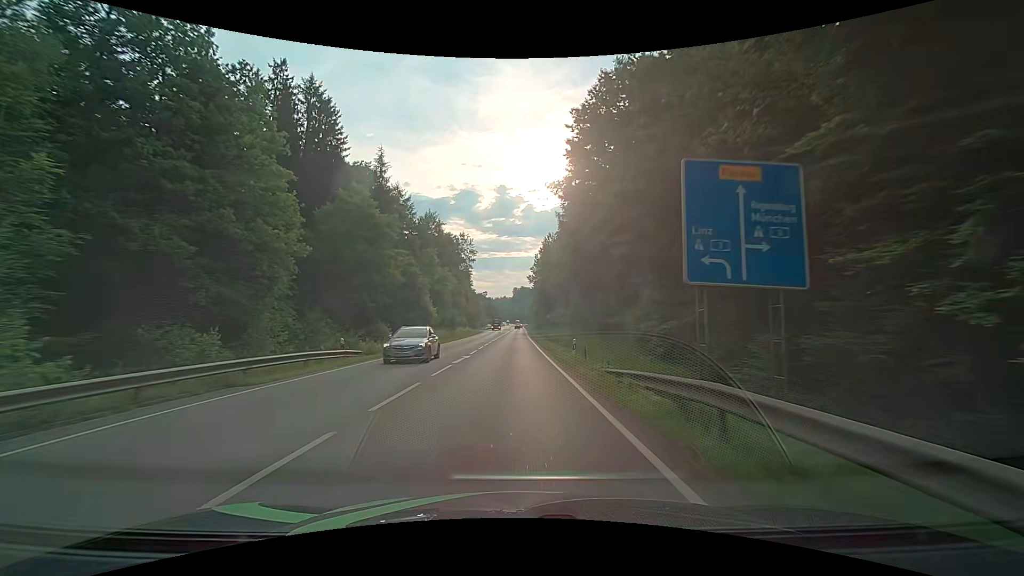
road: secondary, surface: asphalt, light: Day
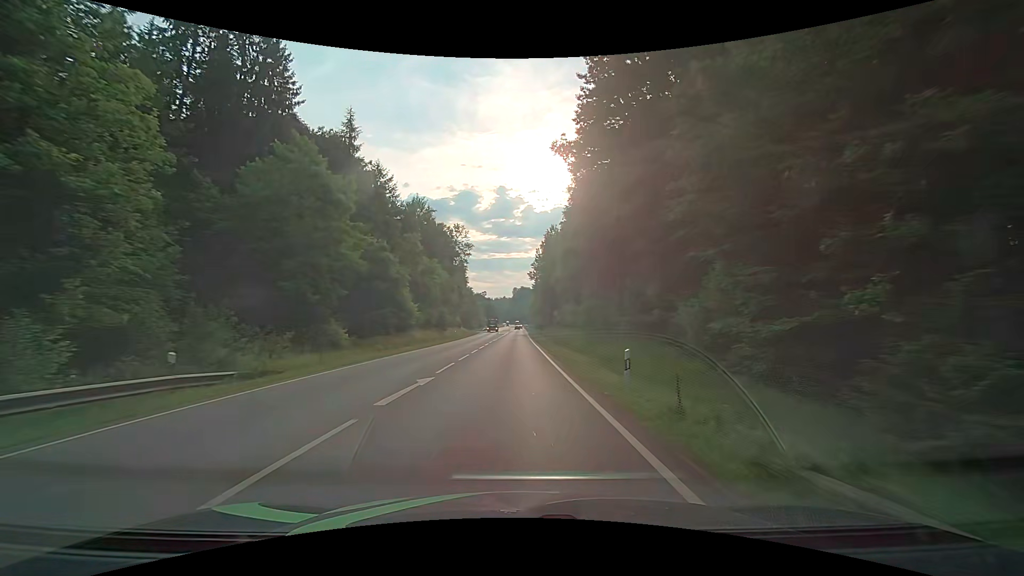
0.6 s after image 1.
(0.0, +10.9) m; 0°
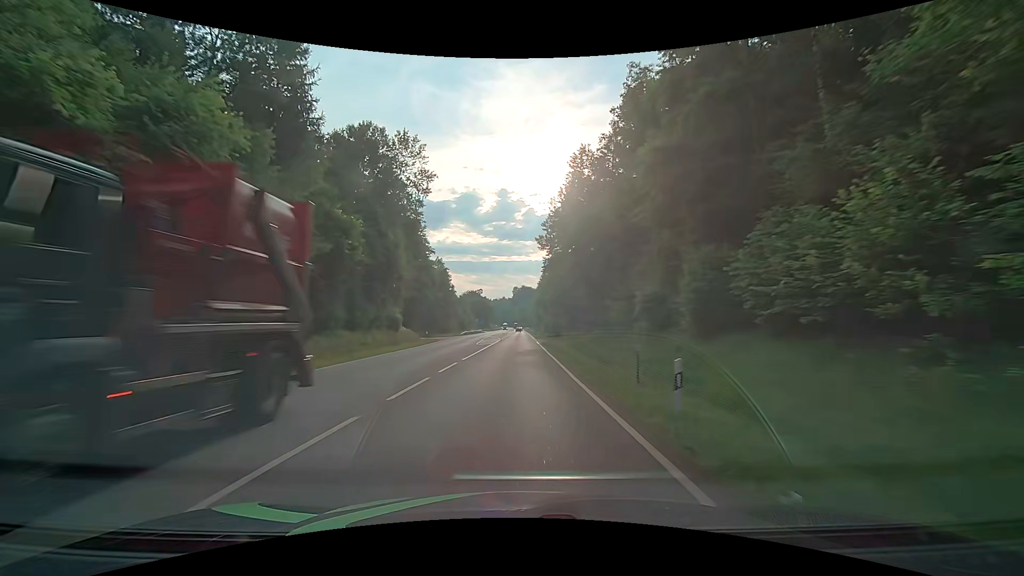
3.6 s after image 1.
(+0.1, +54.0) m; 0°
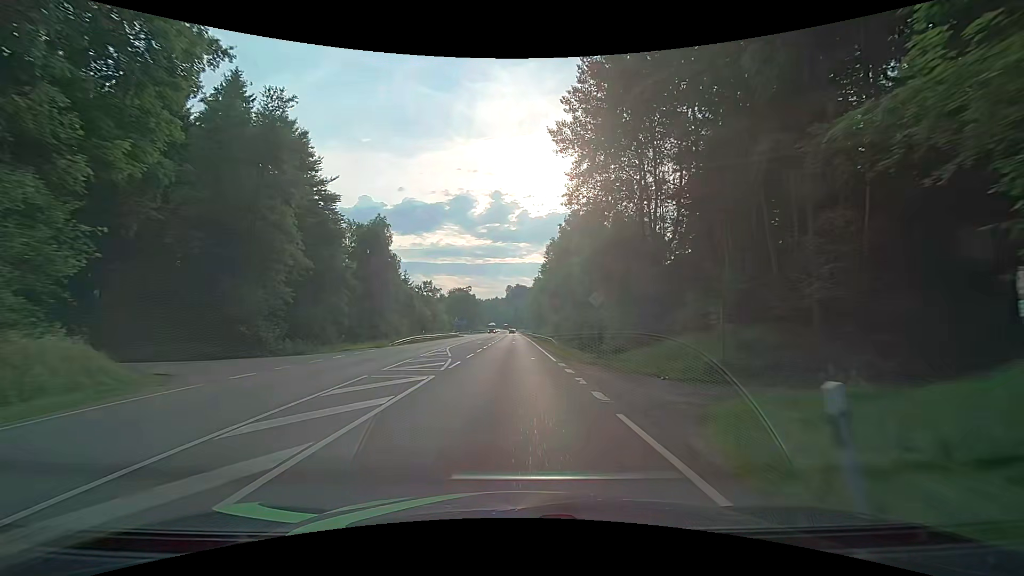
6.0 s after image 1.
(+0.4, +42.9) m; +1°
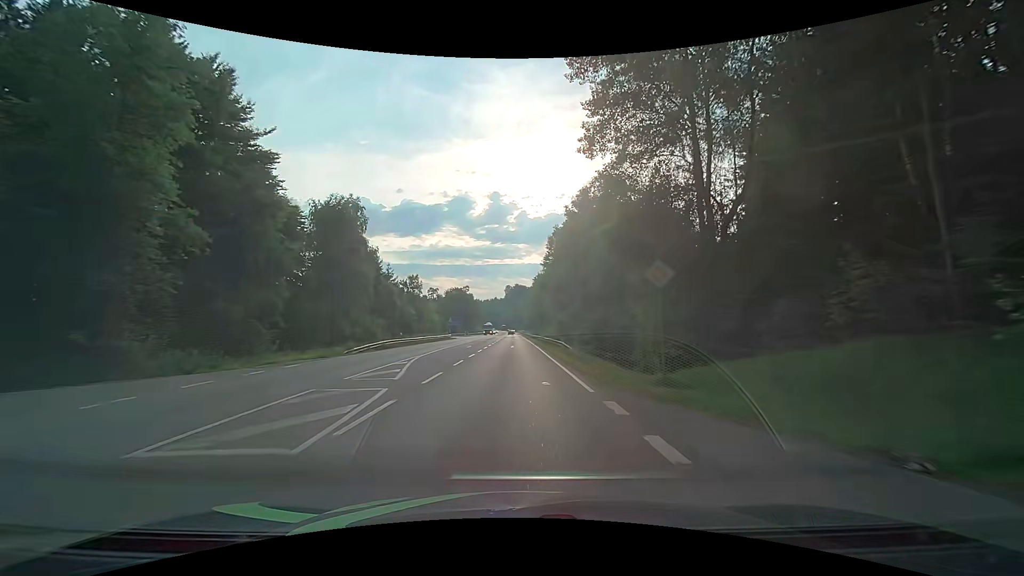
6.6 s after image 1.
(0.0, +10.7) m; 0°
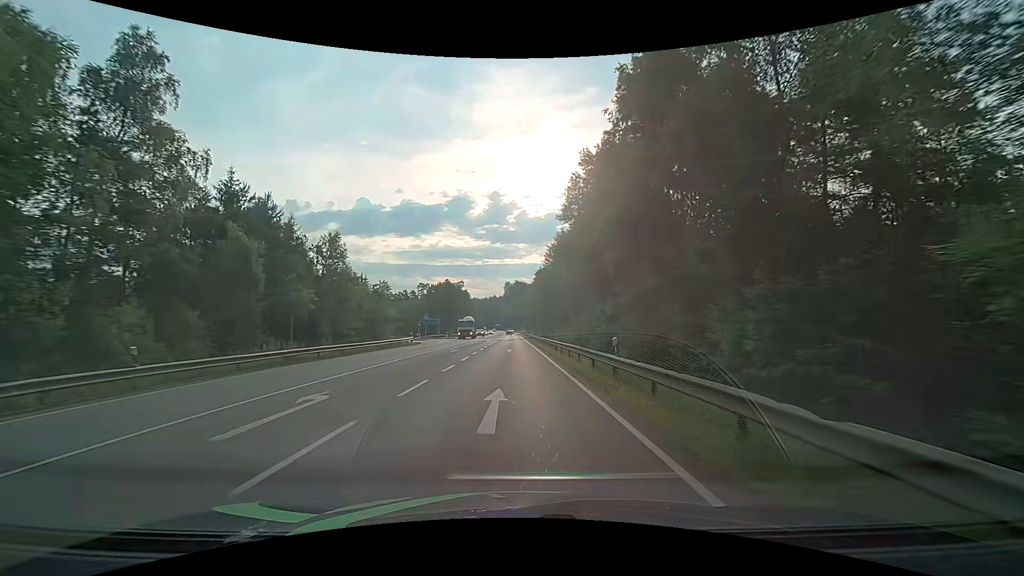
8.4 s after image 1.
(0.0, +32.2) m; 0°
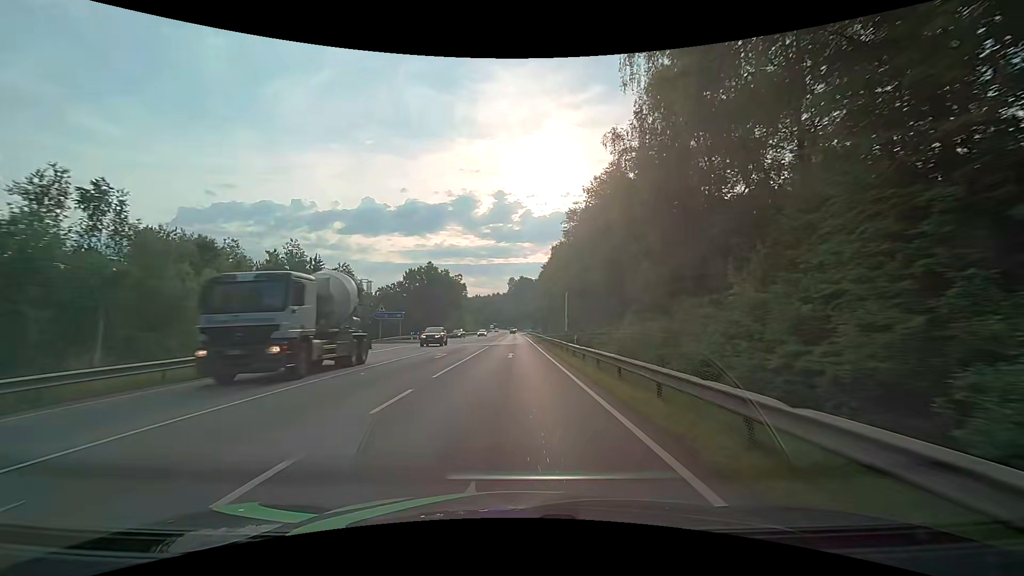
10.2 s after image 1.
(-0.3, +32.2) m; -2°
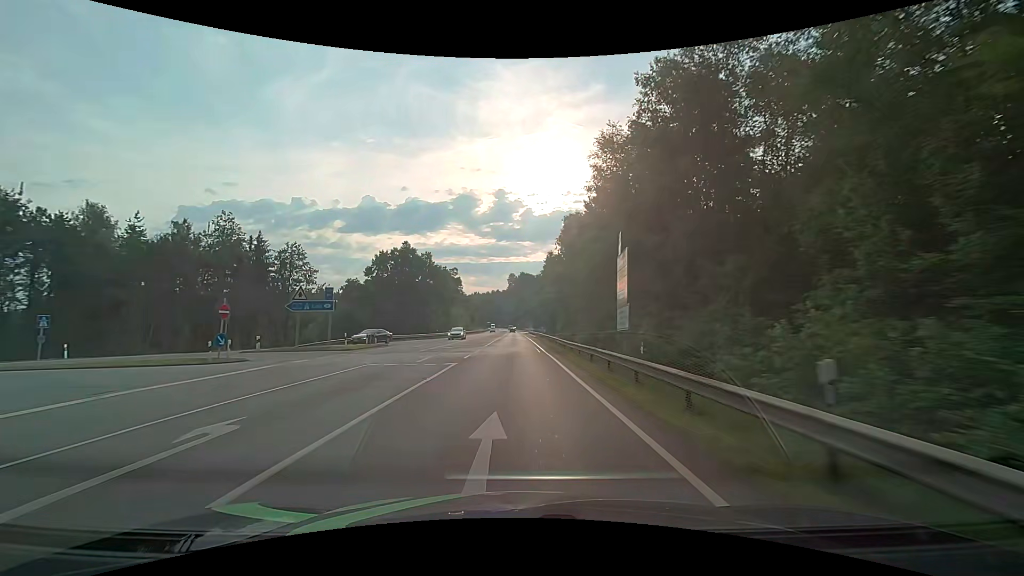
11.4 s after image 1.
(+0.2, +21.5) m; +1°
(0, +10) (0, +20) (0, +30) (0, +40) (0, +50) (0, +60) (0, +70) (-1, +80) (-1, +90) (-1, +100) m
